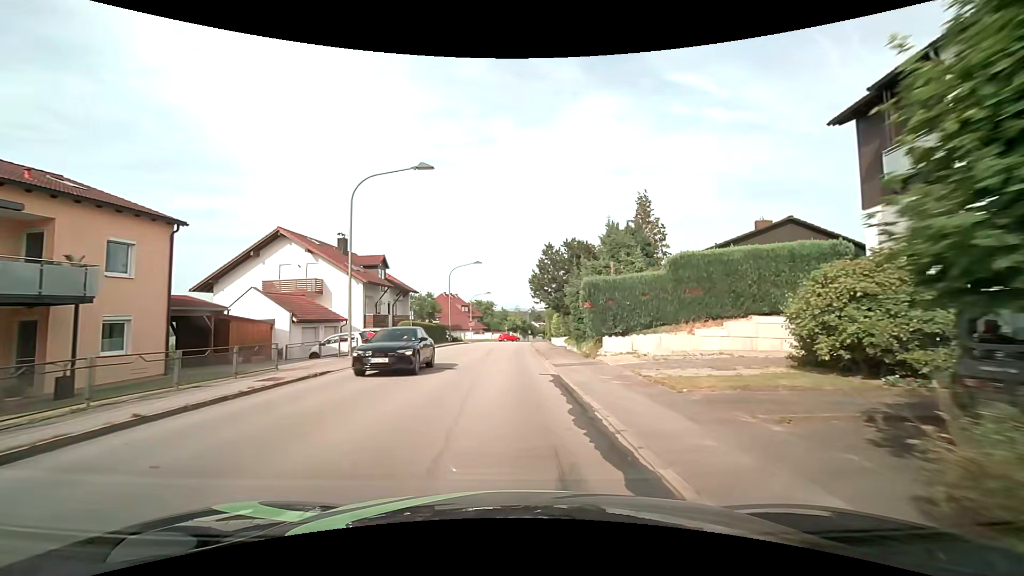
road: unclassified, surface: asphalt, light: Day
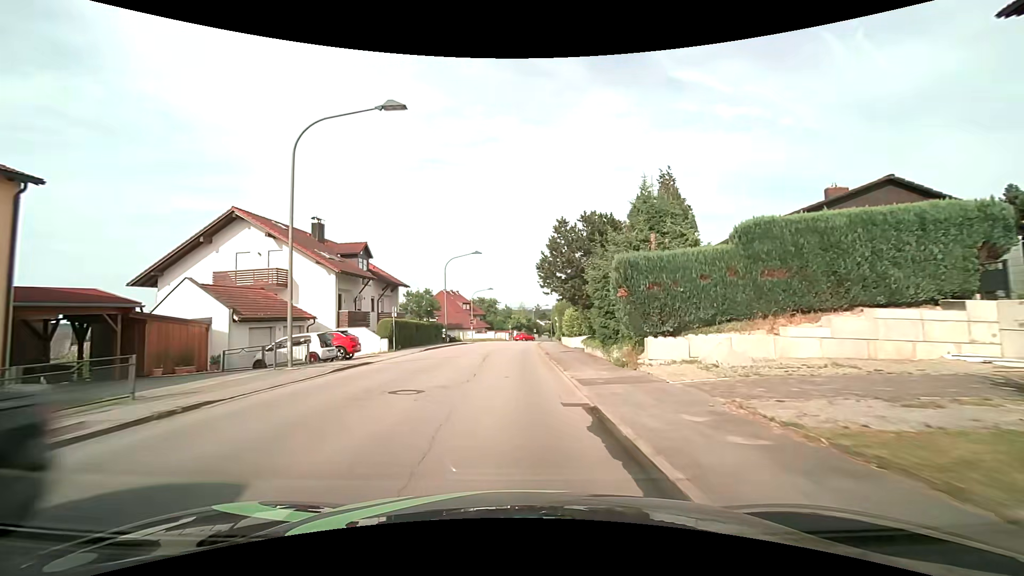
(0.0, +6.7) m; 0°
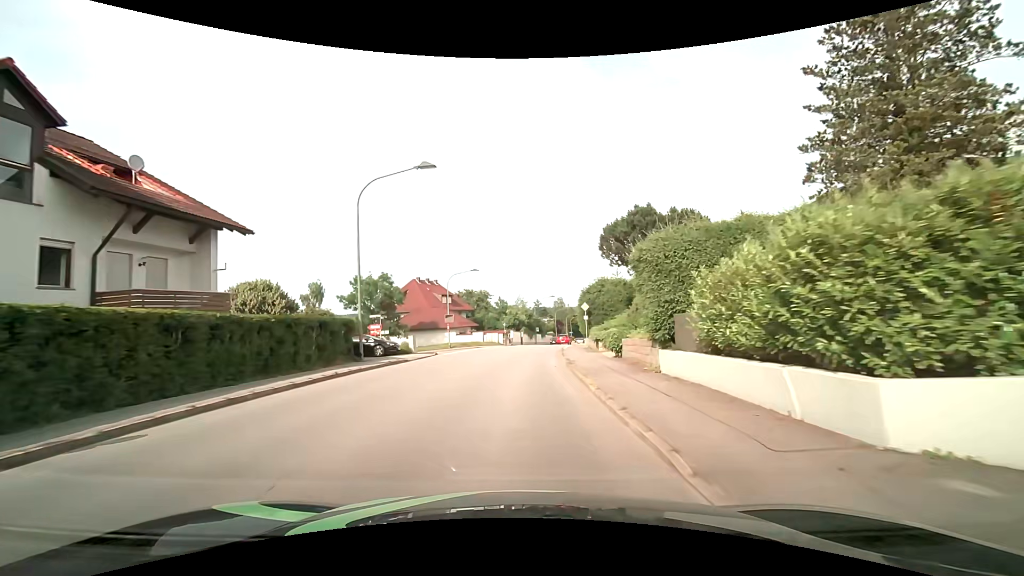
(-0.2, +27.6) m; 0°
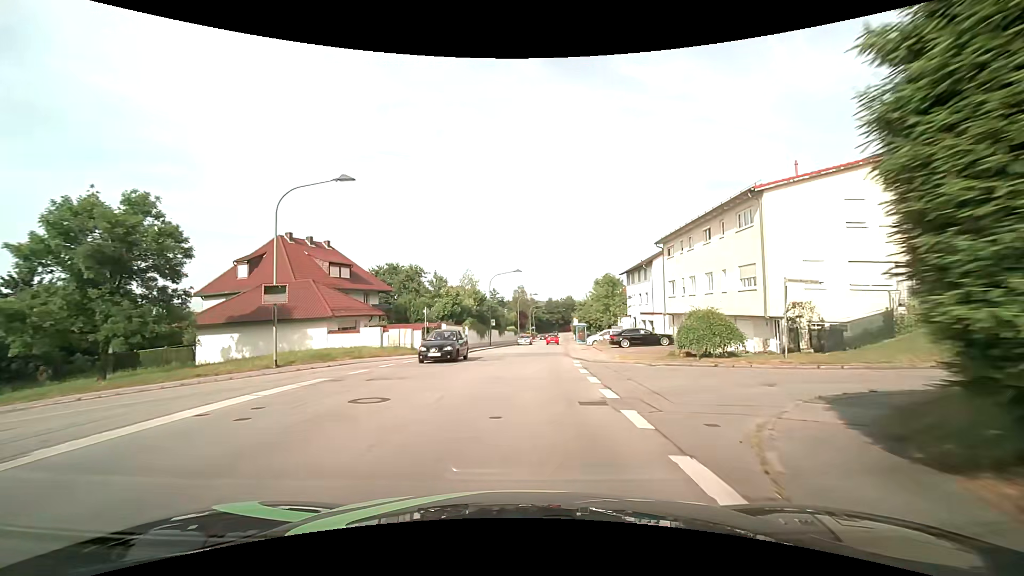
(+1.3, +34.6) m; +5°
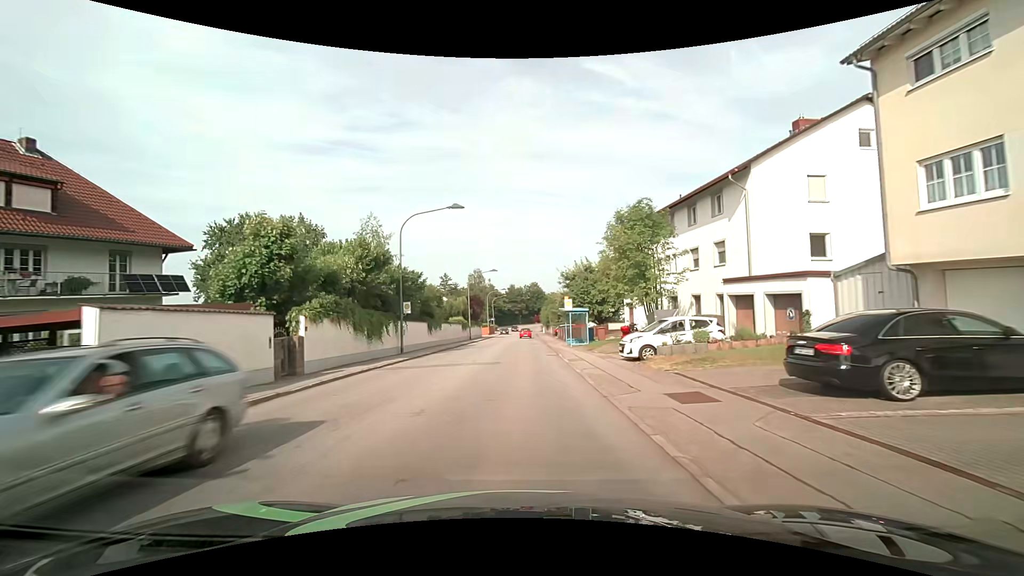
(+1.3, +29.1) m; +5°
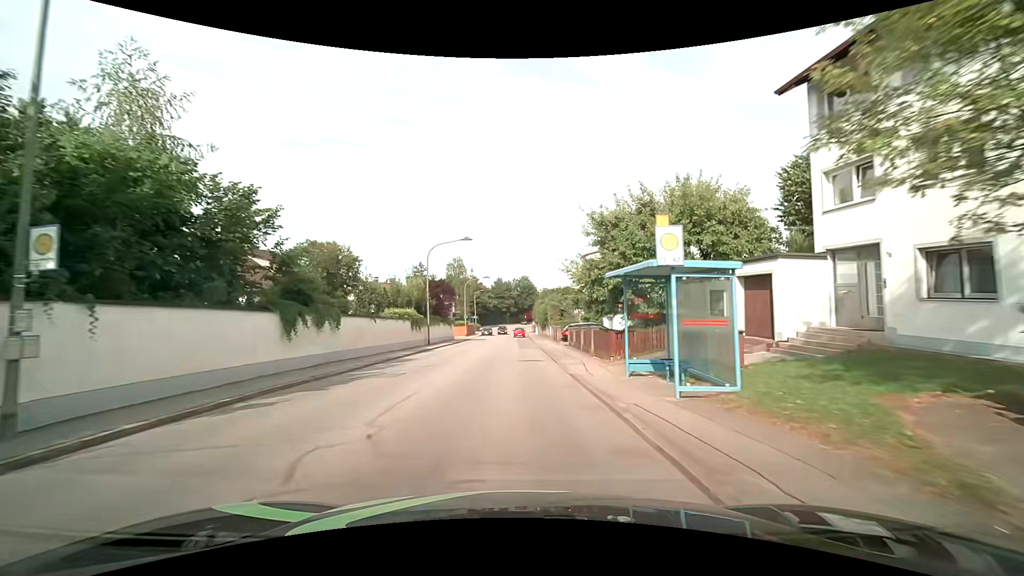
(+0.3, +22.5) m; +1°
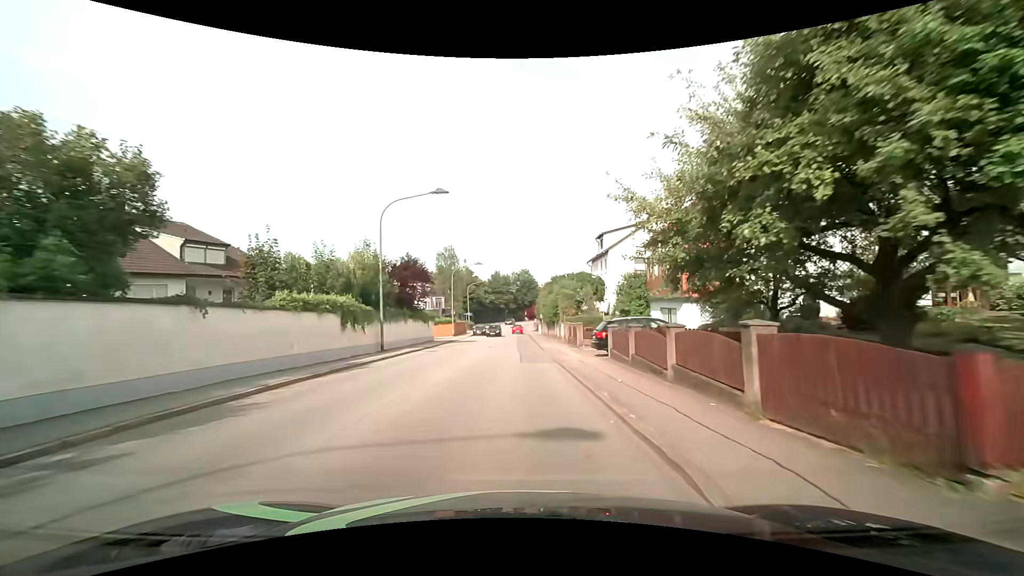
(0.0, +14.4) m; 0°
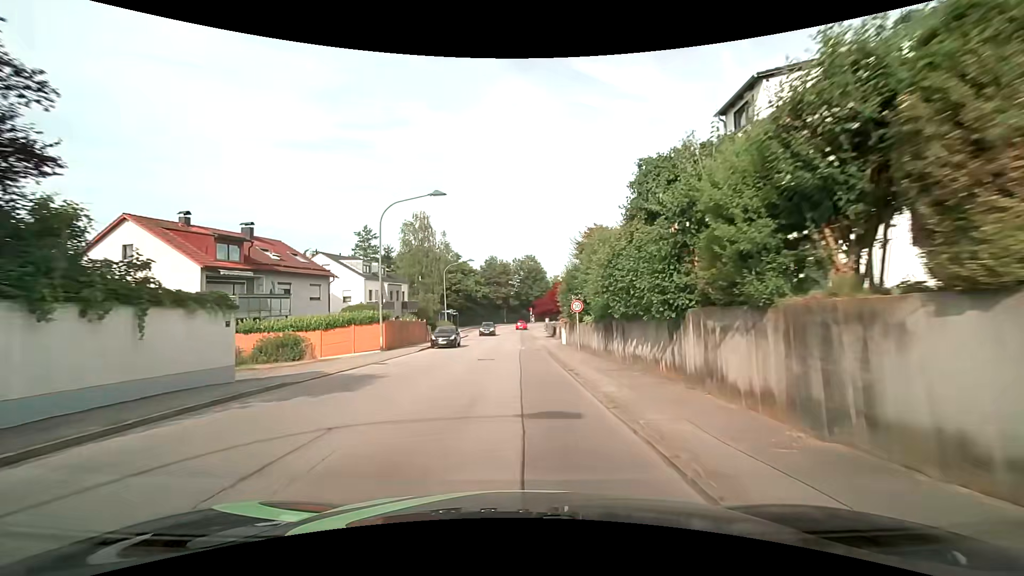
(-0.1, +33.5) m; -1°
(0, +10) (0, +20) (0, +30) (+1, +40) (+1, +50) (+1, +60) (+1, +70) (+1, +80) (+3, +90) (+6, +99) m
